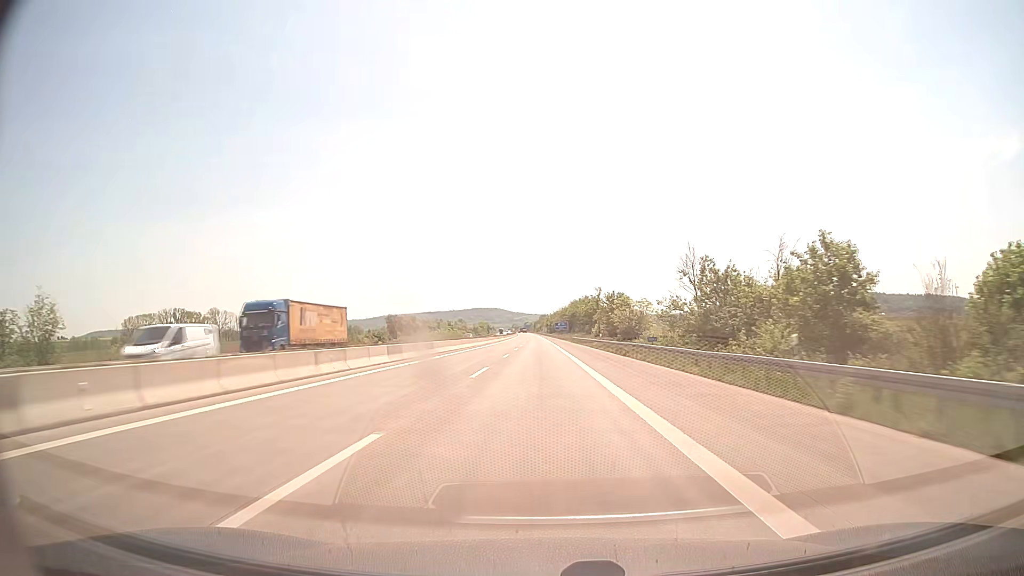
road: motorway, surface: concrete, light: Day
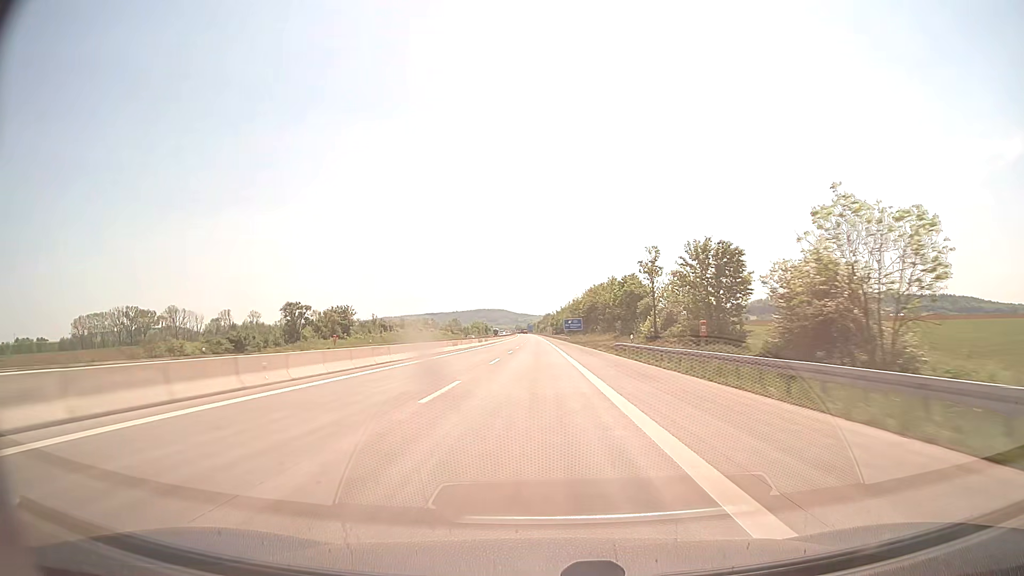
(-0.1, +61.8) m; 0°
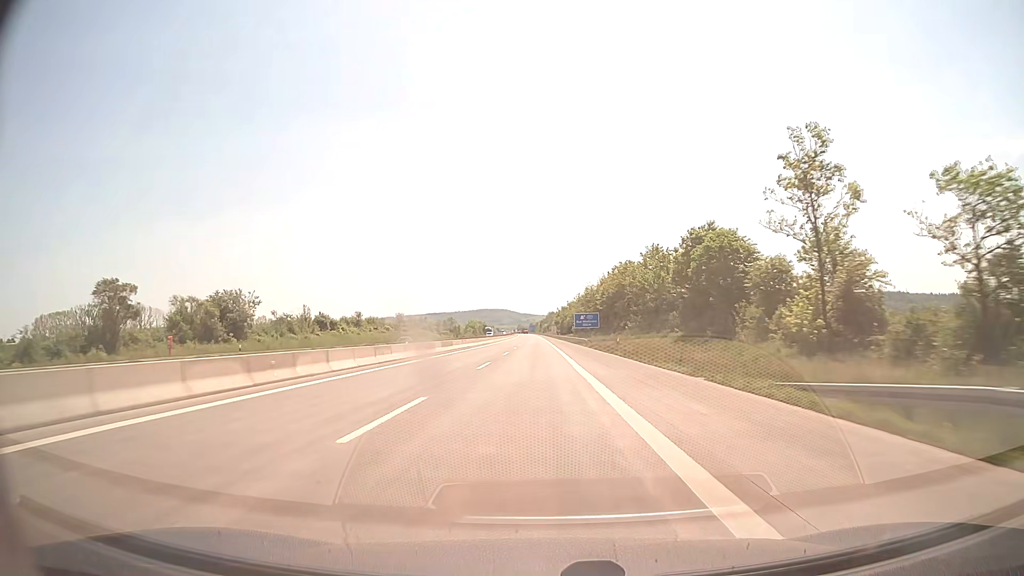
(-0.1, +41.2) m; 0°
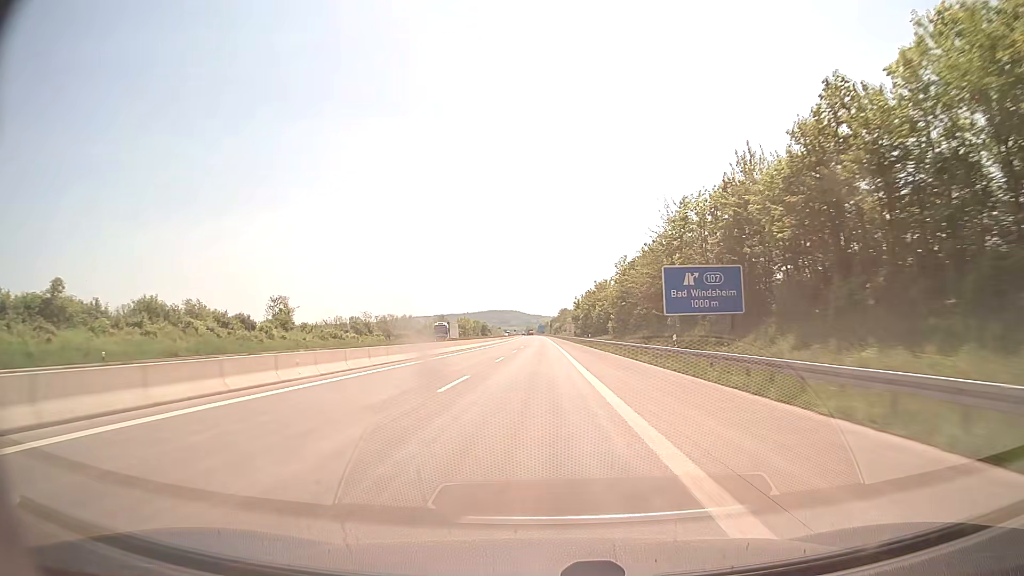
(-0.6, +82.4) m; -1°
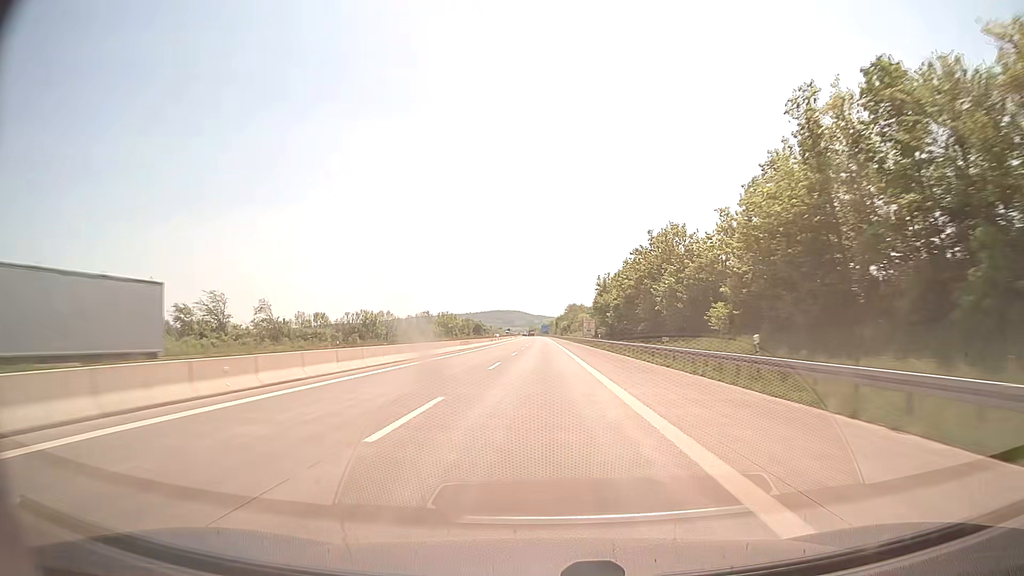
(-0.2, +61.8) m; 0°
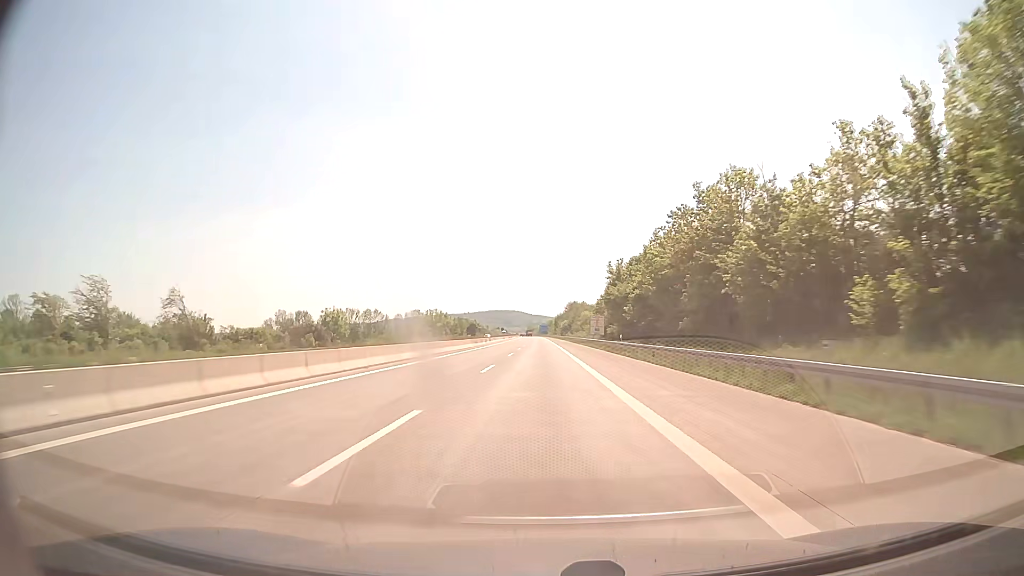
(0.0, +20.6) m; 0°
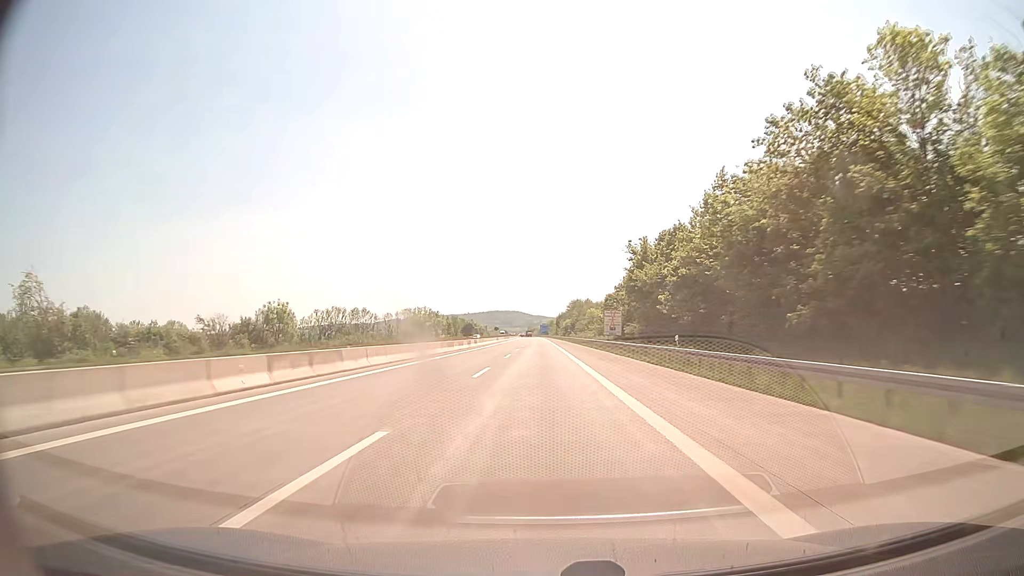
(0.0, +20.6) m; 0°
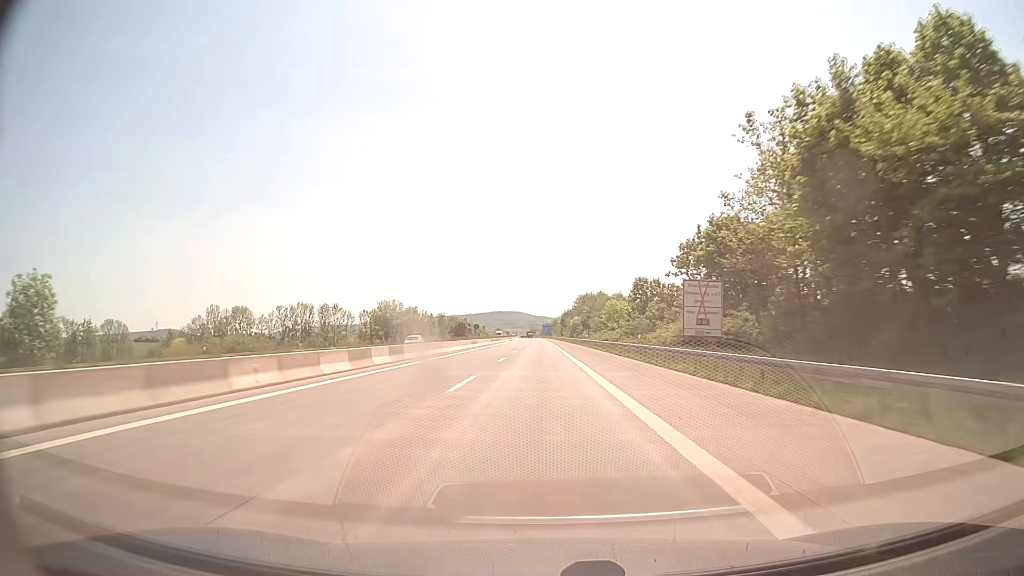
(-0.1, +41.2) m; 0°
(0, +10) (0, +20) (0, +30) (0, +40) (0, +50) (0, +60) (0, +70) (0, +80) (-1, +90) (-1, +100) m
